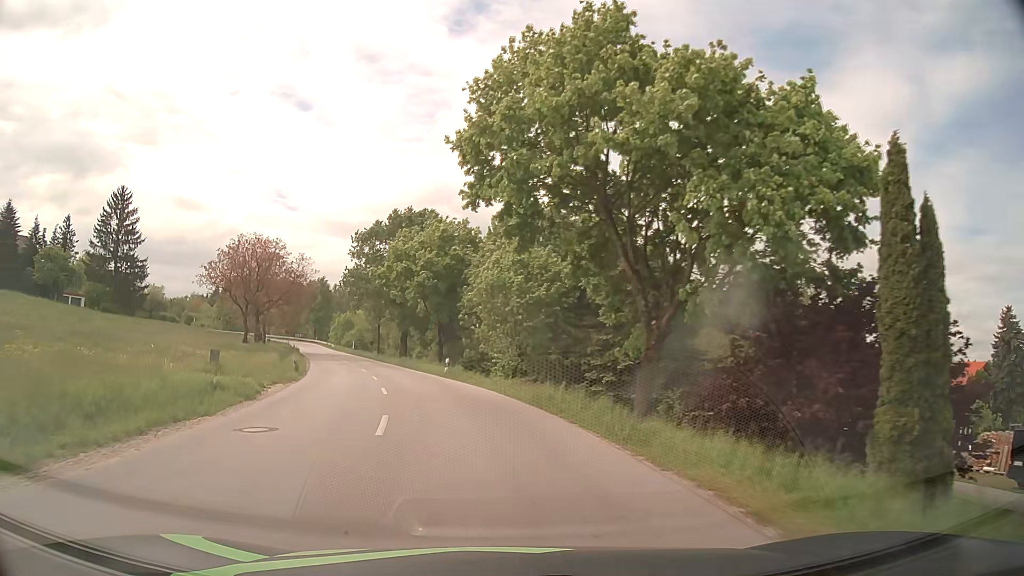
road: tertiary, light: Day
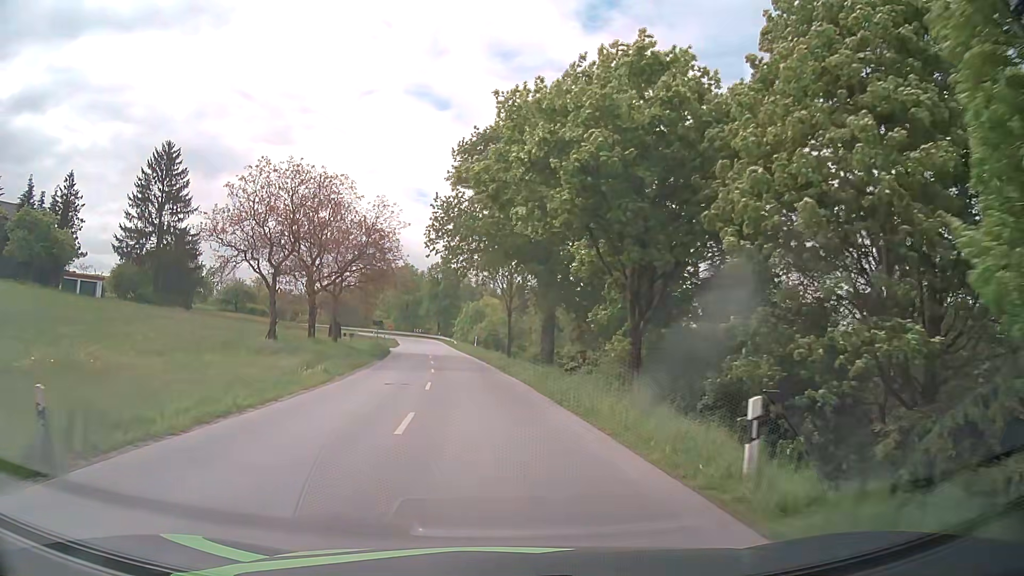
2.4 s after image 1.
(-3.7, +27.4) m; -12°
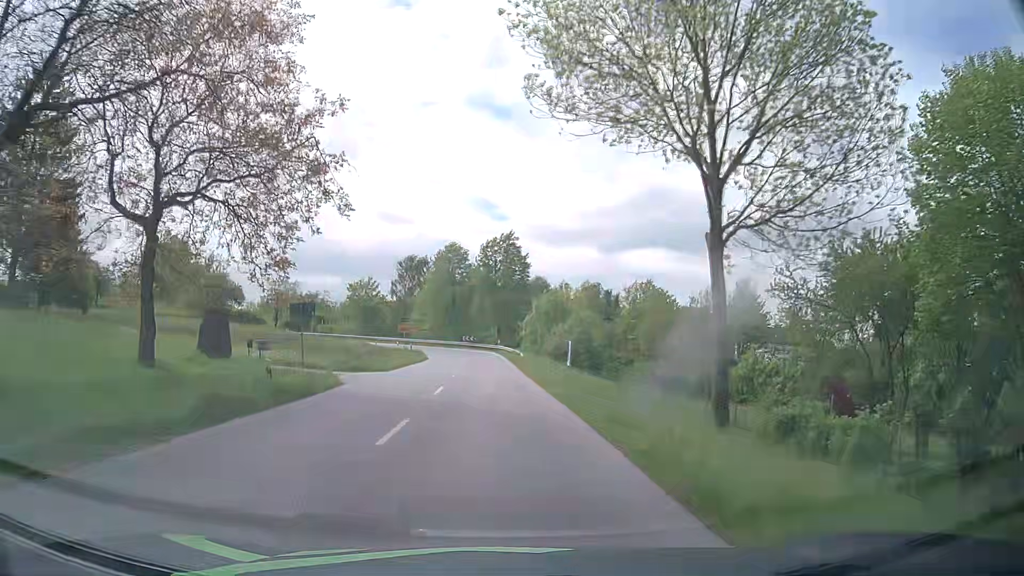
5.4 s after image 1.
(-2.4, +37.4) m; -7°
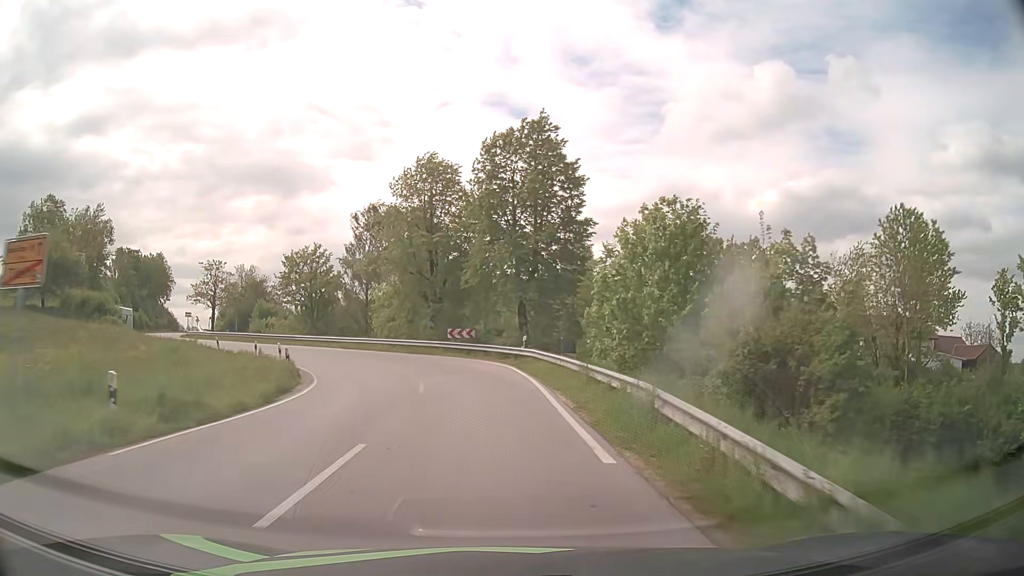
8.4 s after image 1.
(-0.6, +41.5) m; -1°
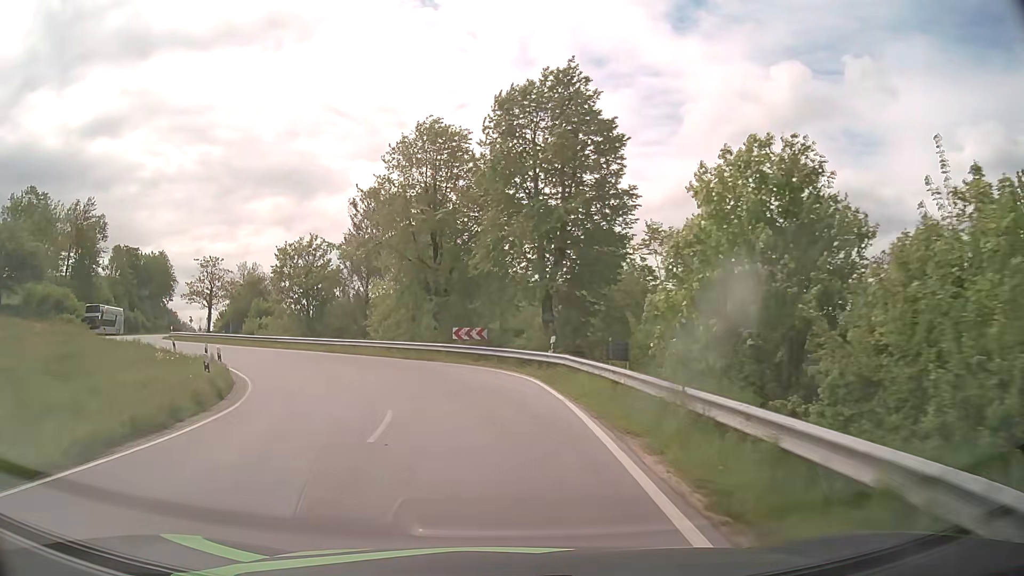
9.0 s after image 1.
(-0.1, +8.0) m; -1°
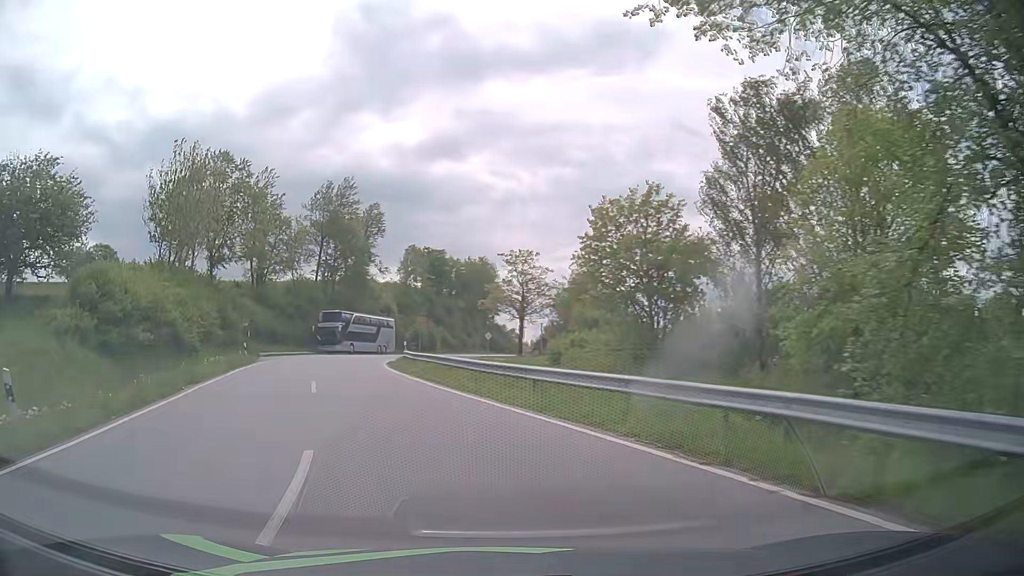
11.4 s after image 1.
(-6.2, +27.9) m; -30°
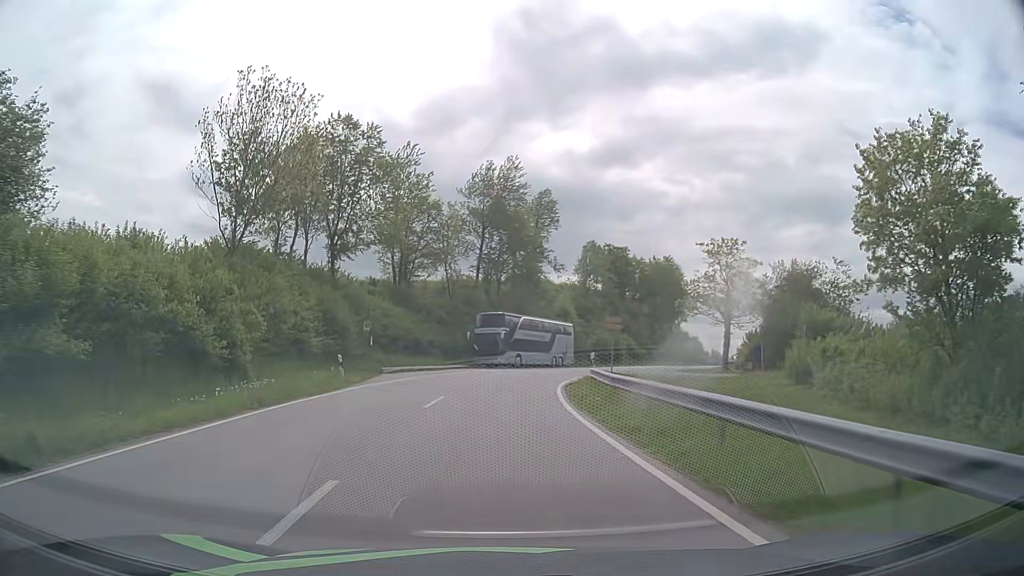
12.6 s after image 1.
(-2.1, +13.8) m; -16°
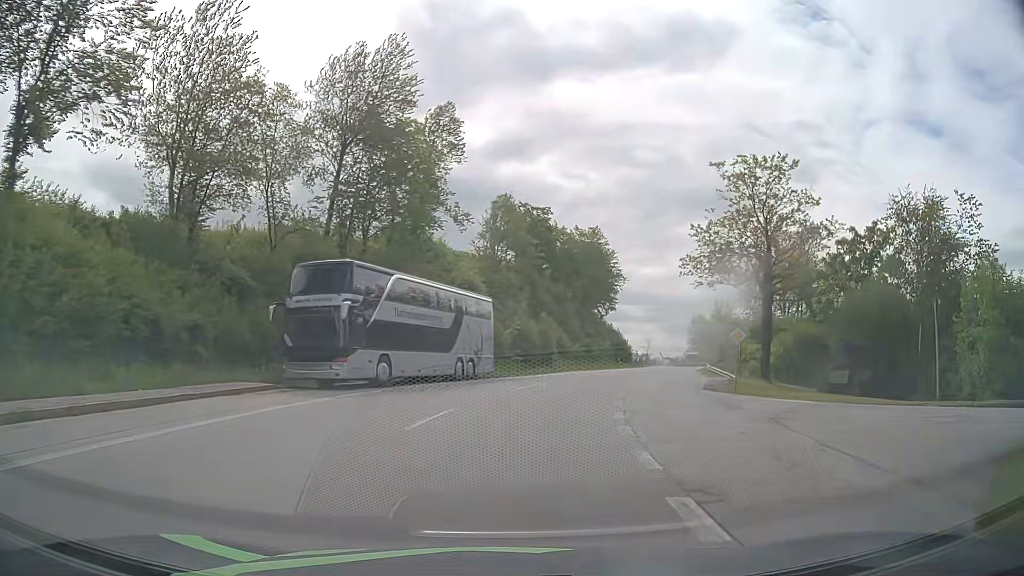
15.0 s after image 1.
(+0.9, +28.0) m; +9°
